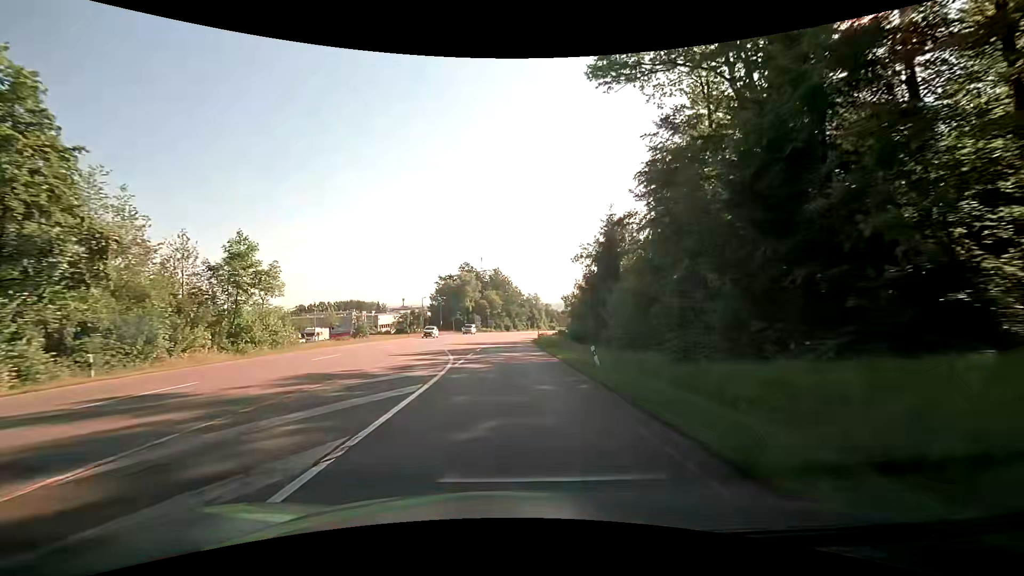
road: secondary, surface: asphalt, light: Day
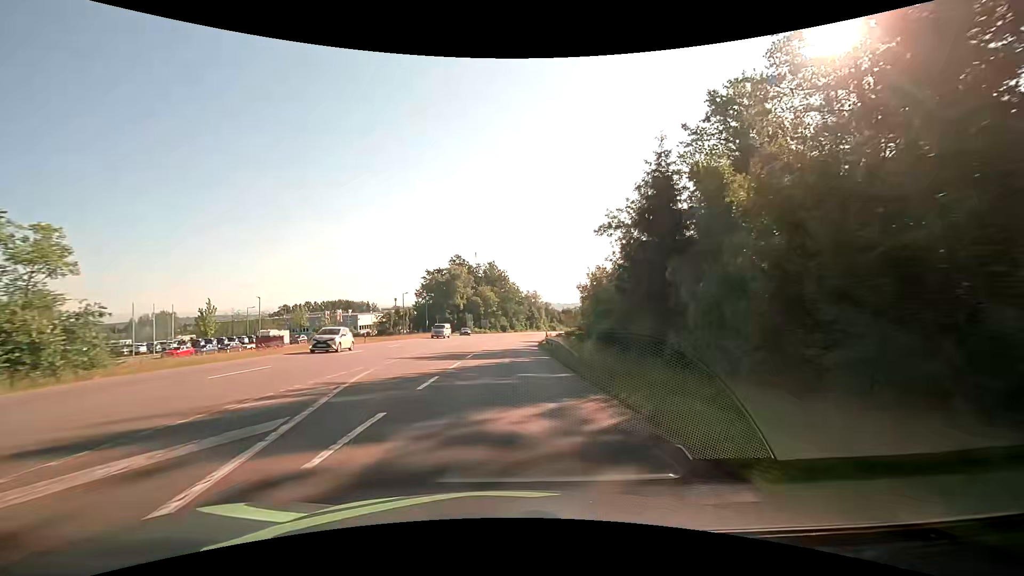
(+0.1, +18.4) m; 0°
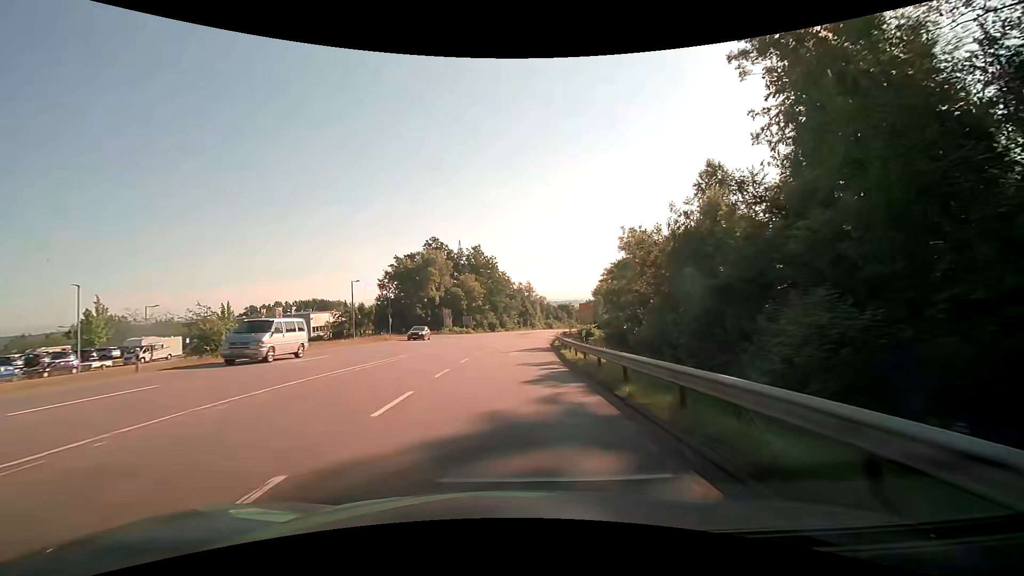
(+0.4, +27.5) m; +2°
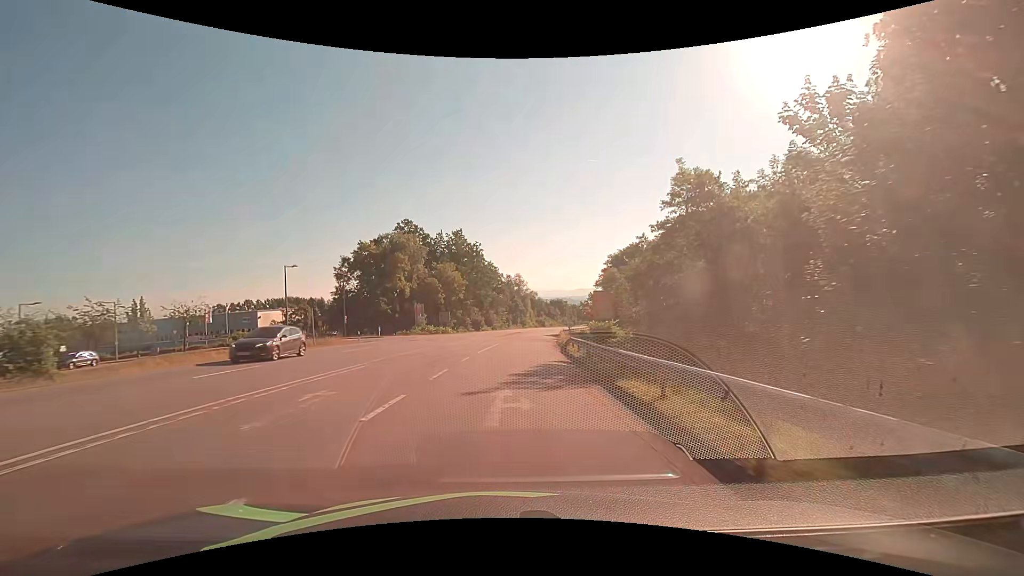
(0.0, +18.3) m; +1°
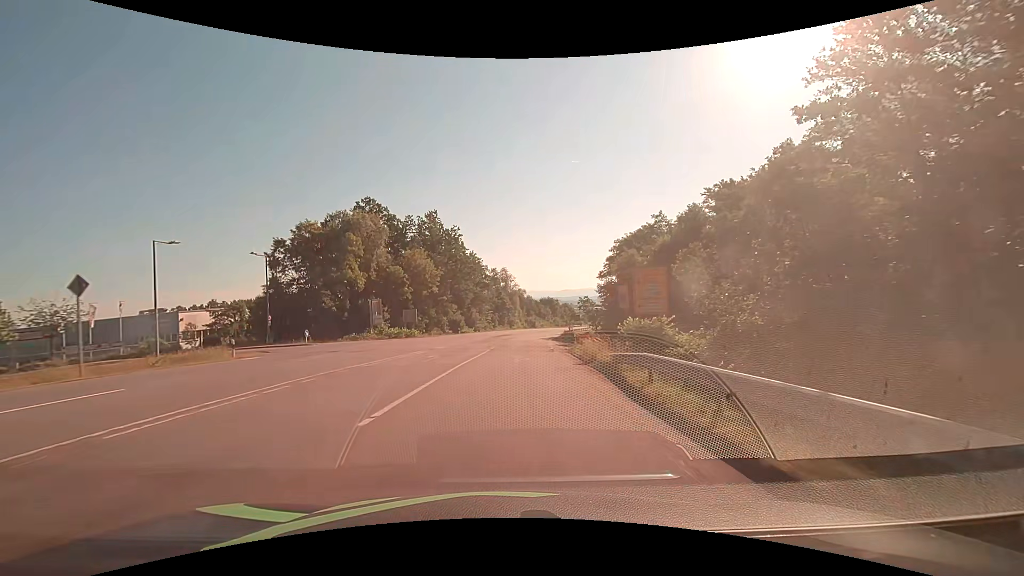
(+0.2, +18.2) m; +1°
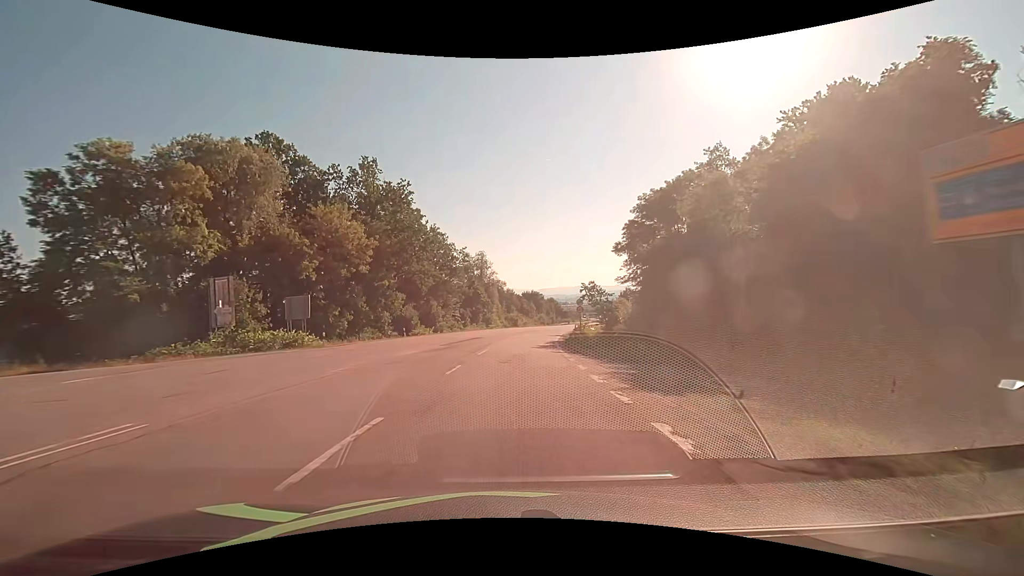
(+0.5, +27.4) m; +2°
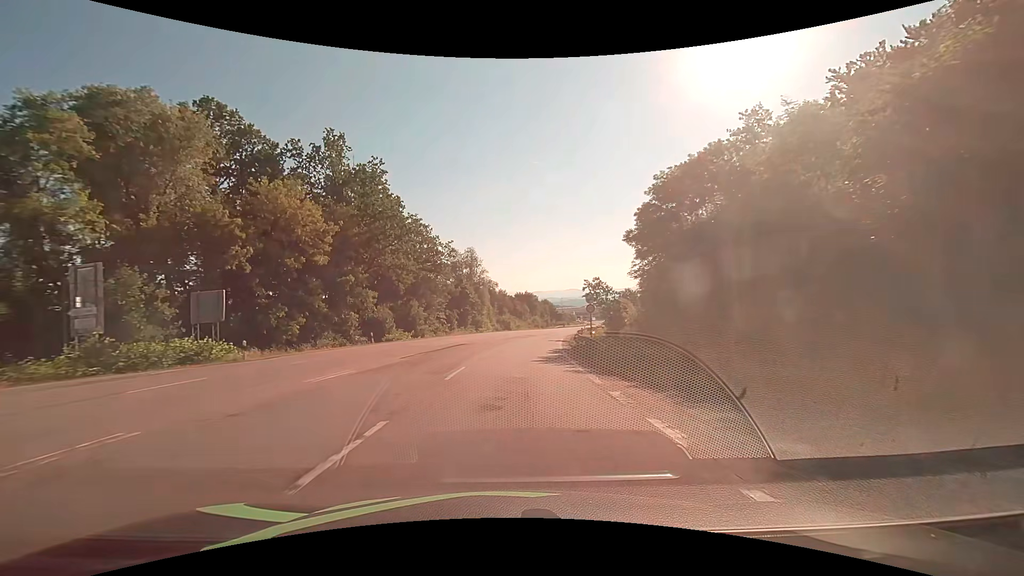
(+0.1, +9.1) m; -1°
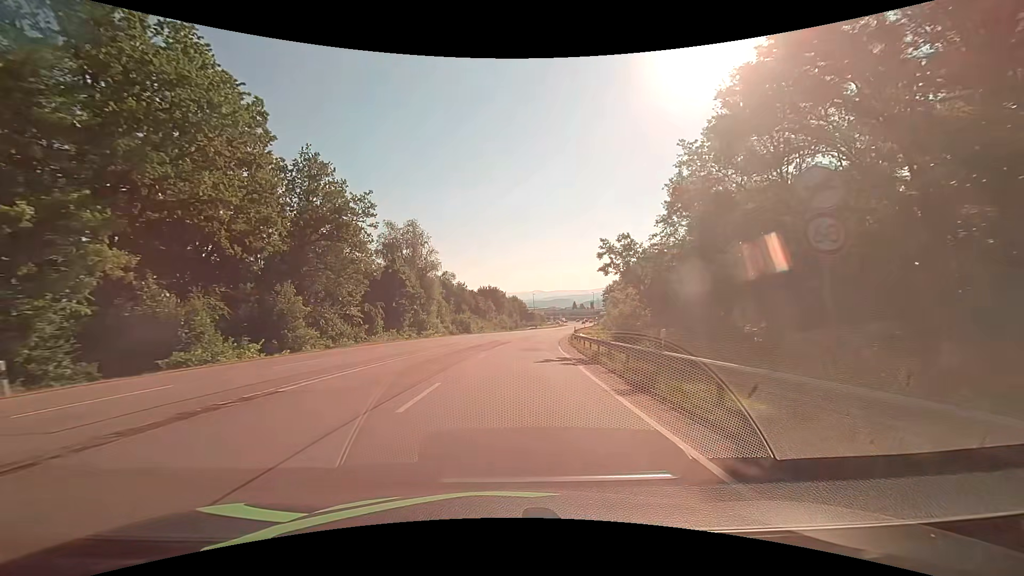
(+1.5, +27.3) m; +5°
(0, +10) (+1, +20) (+1, +30) (+2, +40) (+3, +50) (+4, +60) (+6, +70) (+7, +80) (+9, +89) (+11, +99) m
